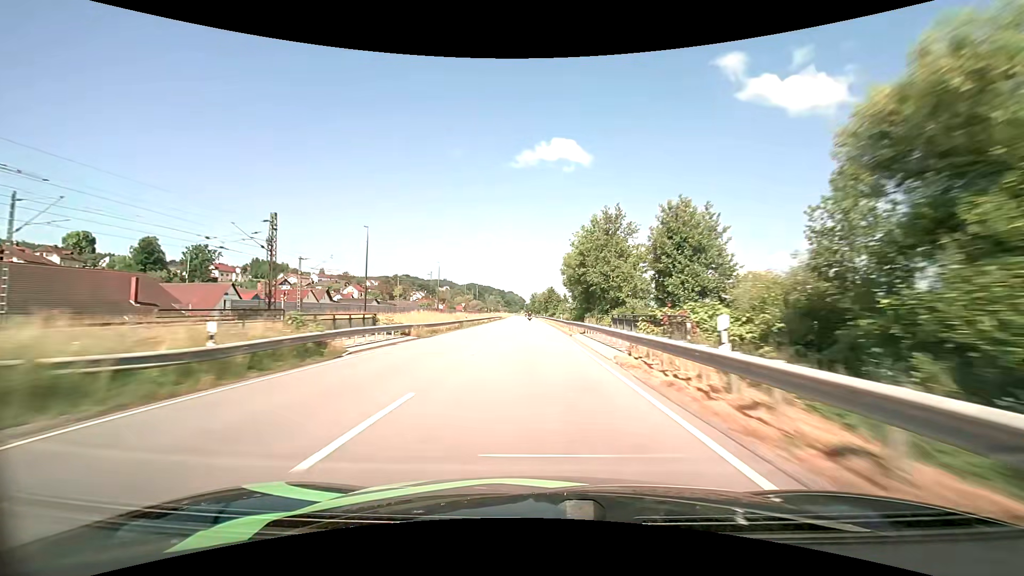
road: primary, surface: asphalt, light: Day
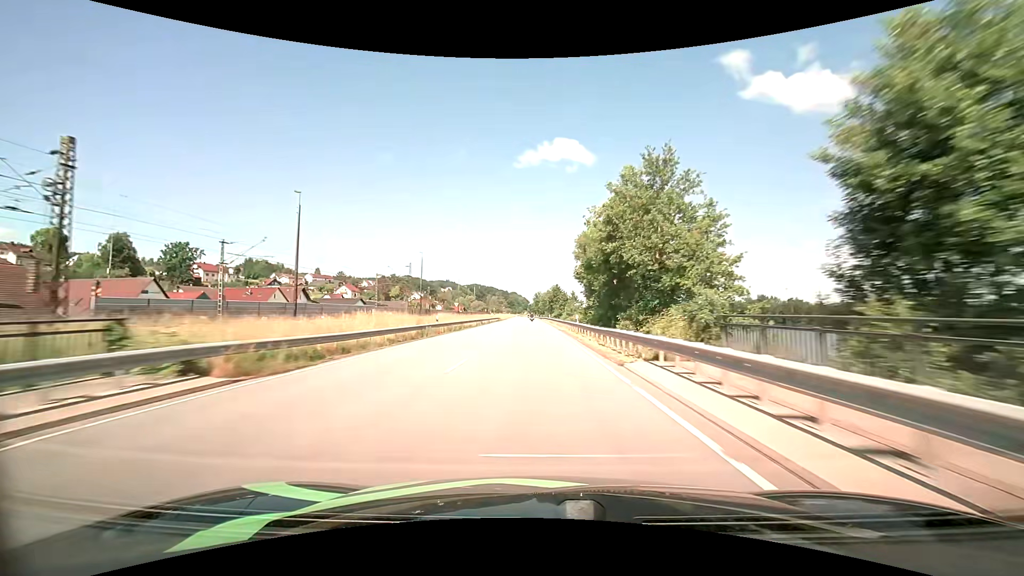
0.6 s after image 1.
(-0.1, +17.1) m; 0°
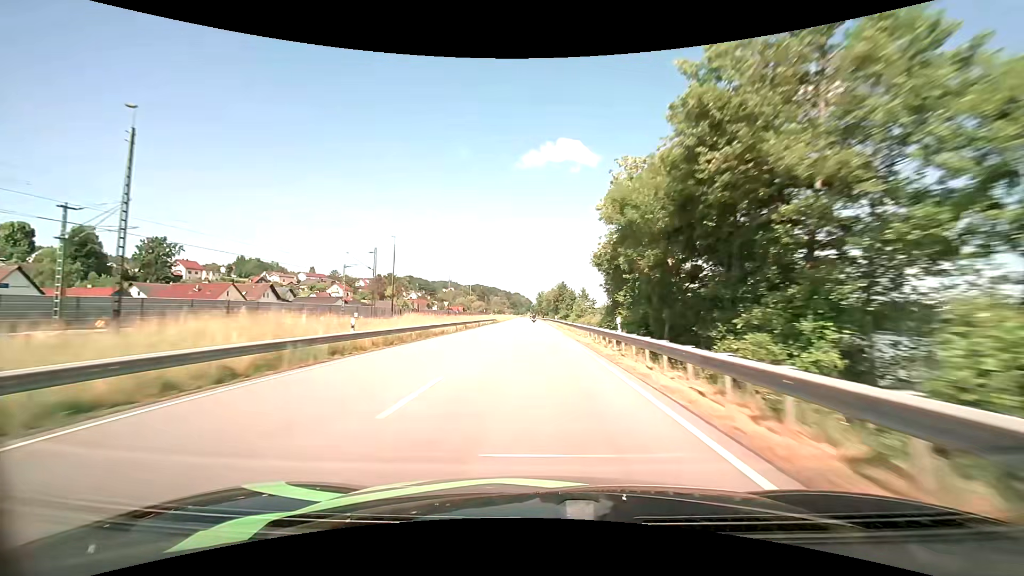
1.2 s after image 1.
(-0.1, +17.1) m; 0°
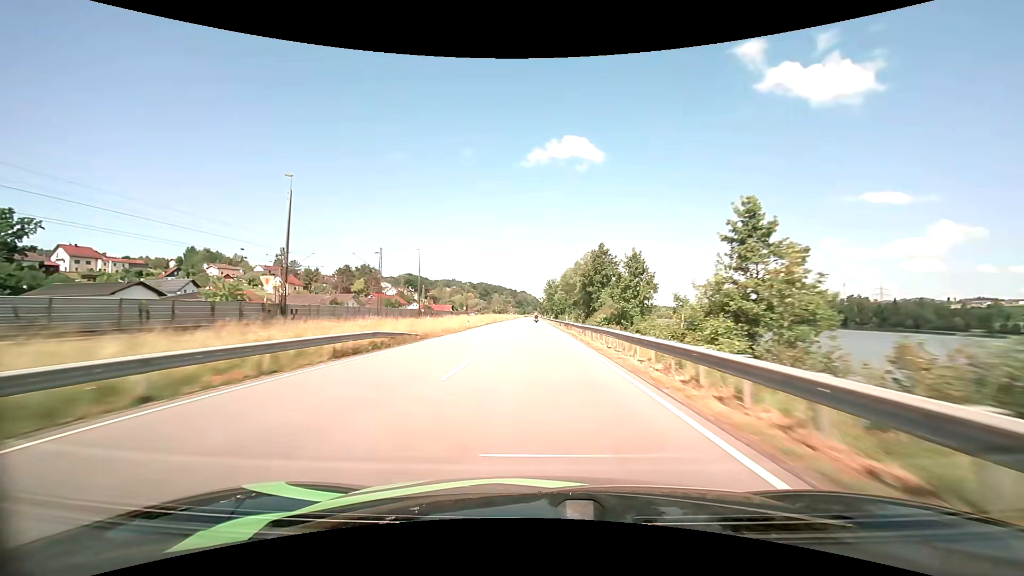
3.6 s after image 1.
(-0.6, +68.8) m; -1°
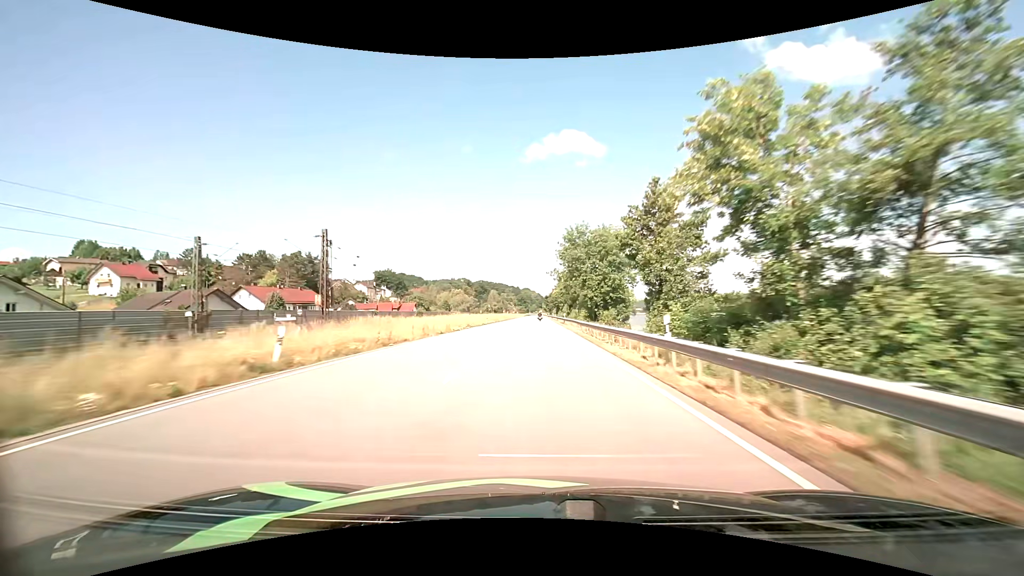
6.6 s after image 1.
(-0.5, +85.1) m; 0°
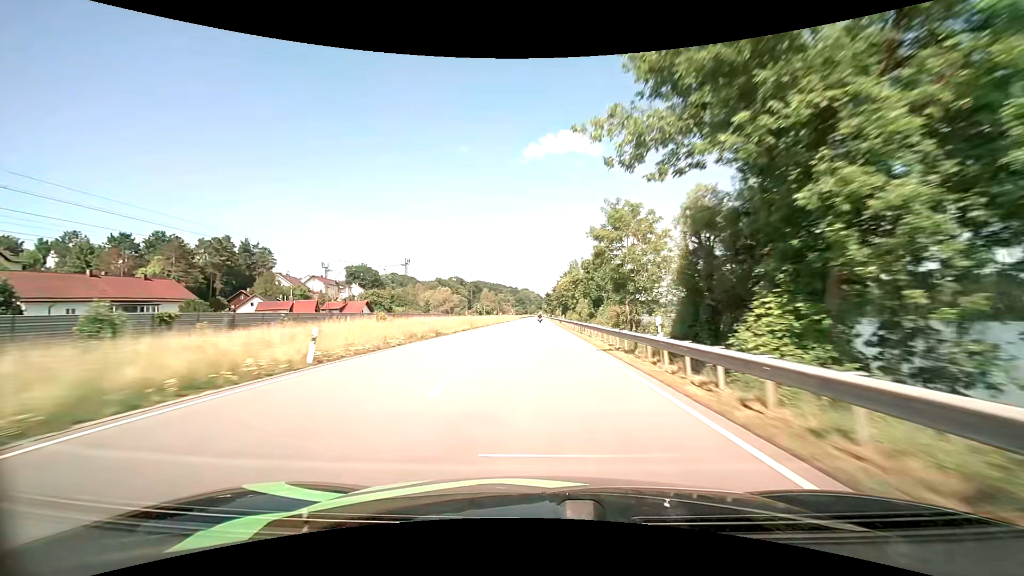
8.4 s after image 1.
(-0.2, +49.2) m; 0°
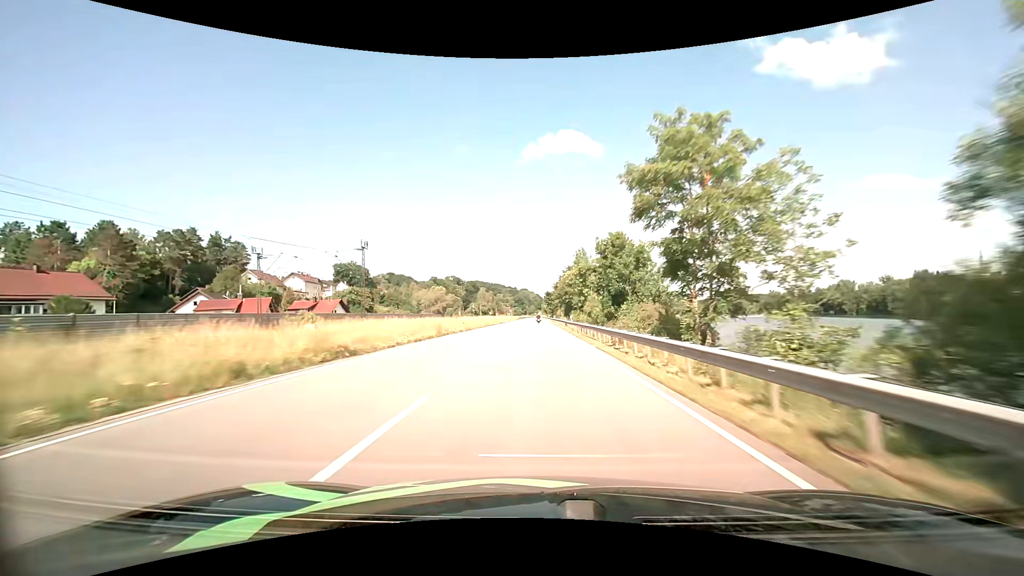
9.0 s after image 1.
(0.0, +16.3) m; 0°
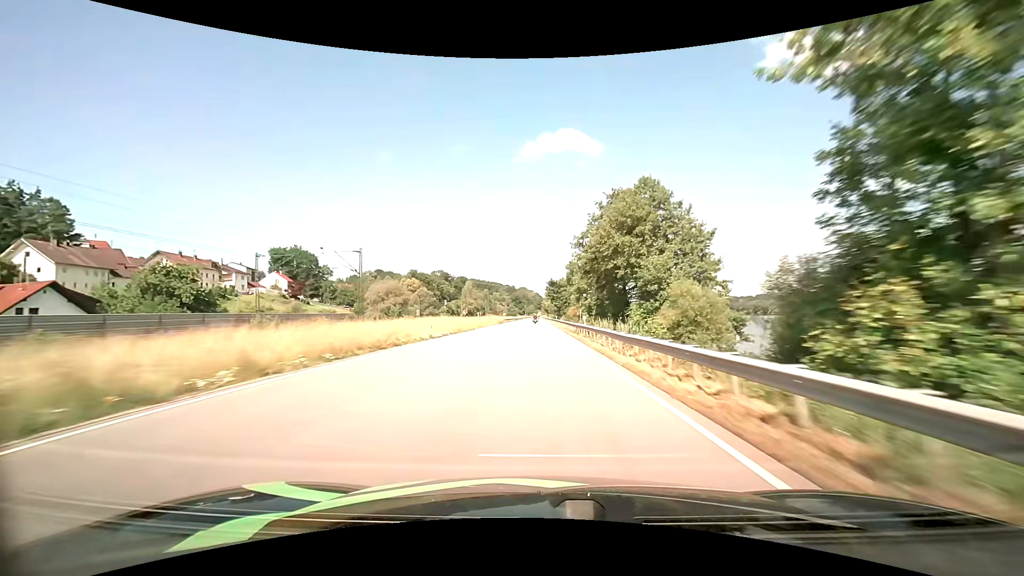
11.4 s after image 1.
(+0.5, +65.3) m; 0°
(0, +10) (0, +20) (0, +30) (0, +40) (0, +50) (0, +60) (0, +70) (0, +80) (0, +90) (0, +100) m
